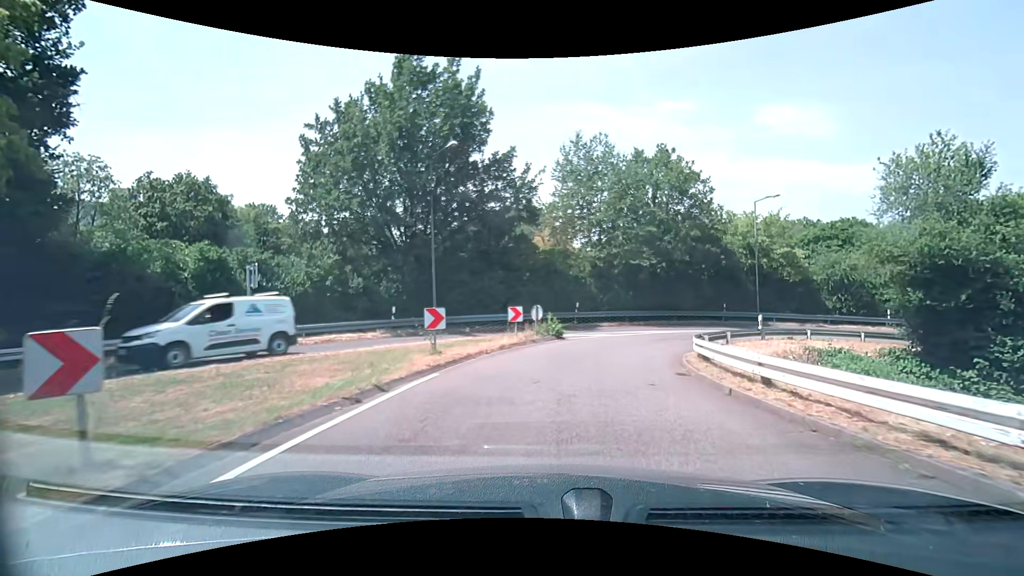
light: Day
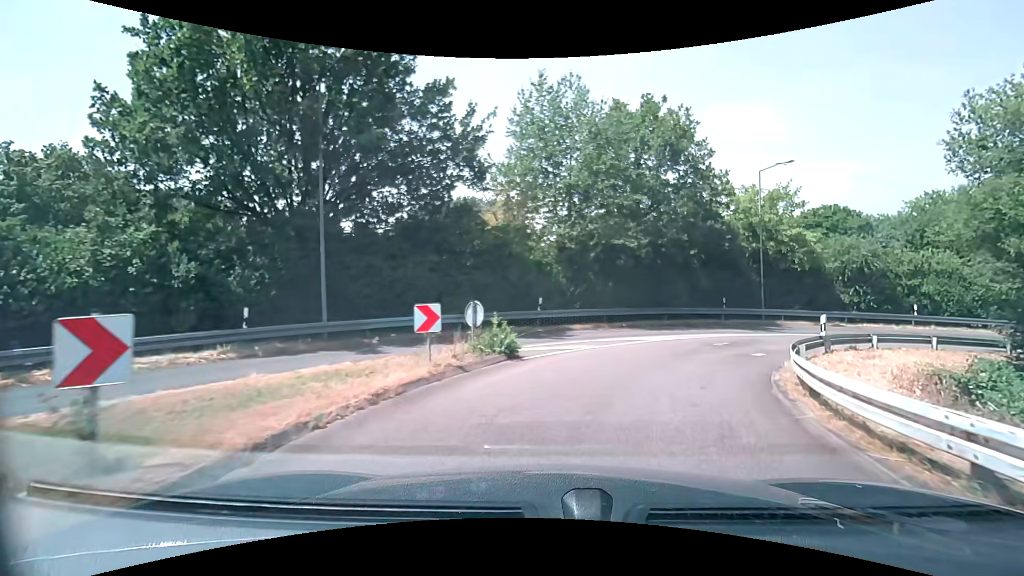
(+0.2, +8.4) m; +4°
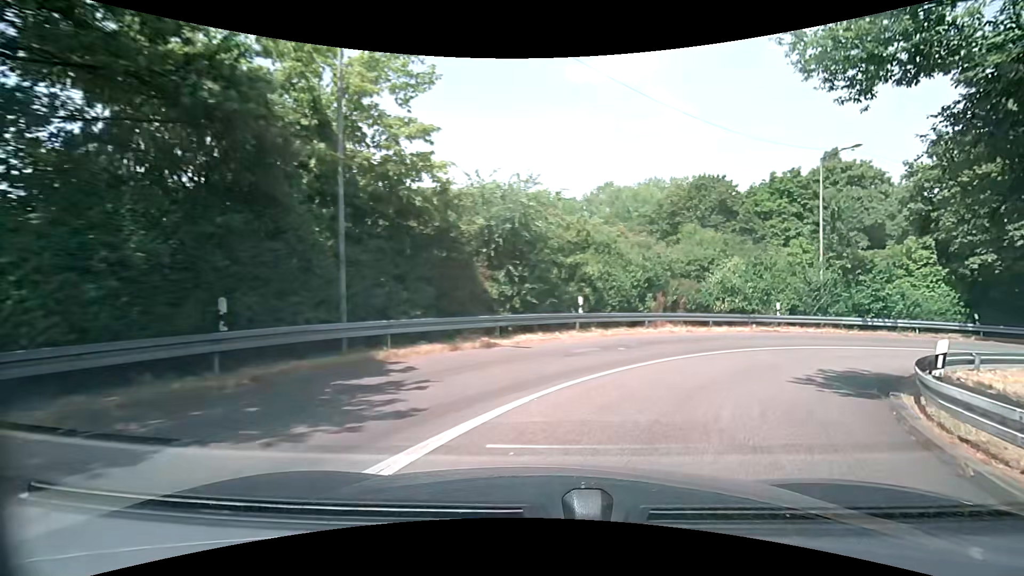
(+6.4, +19.7) m; +41°
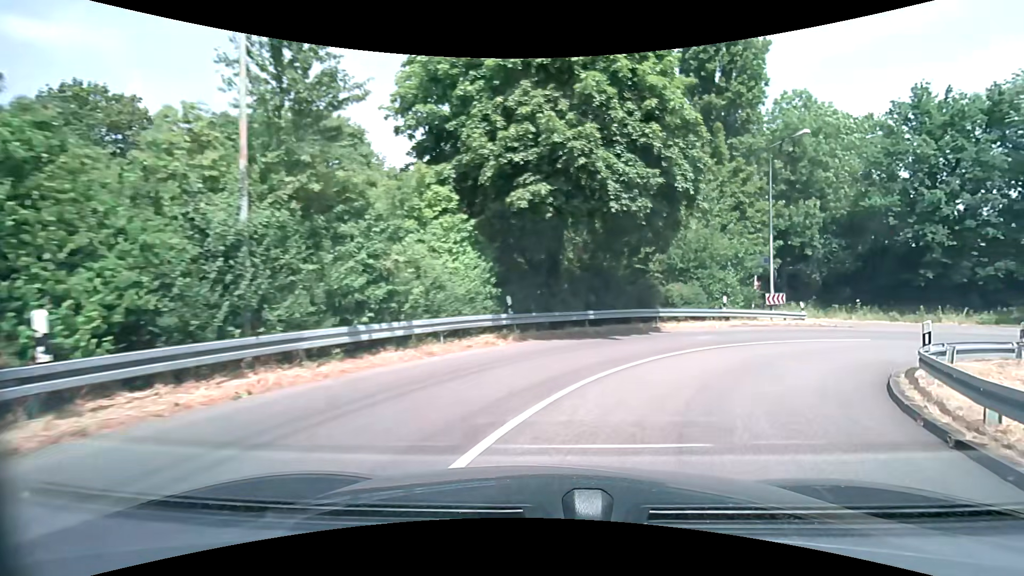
(+8.8, +18.1) m; +54°
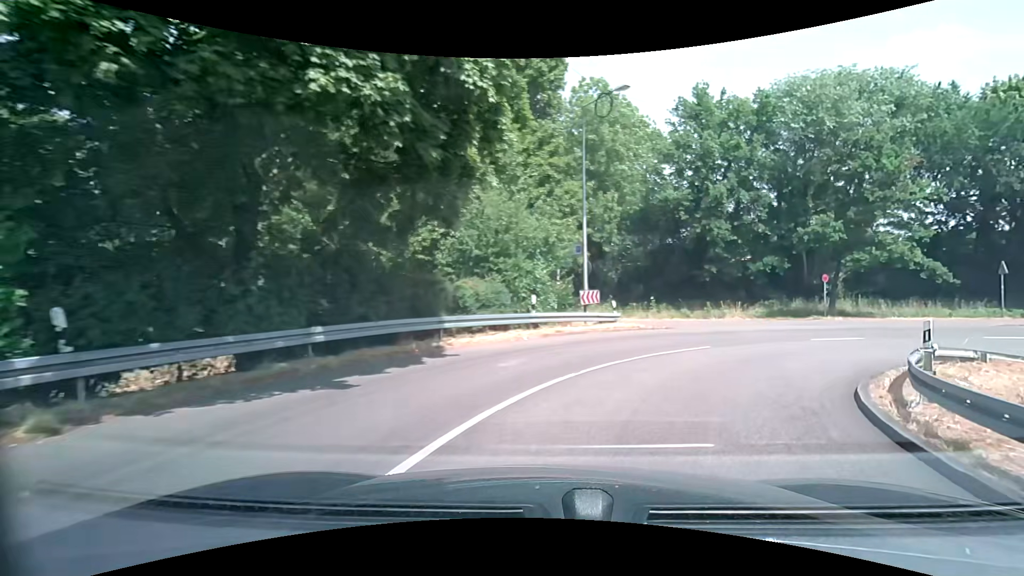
(+1.6, +8.1) m; +22°
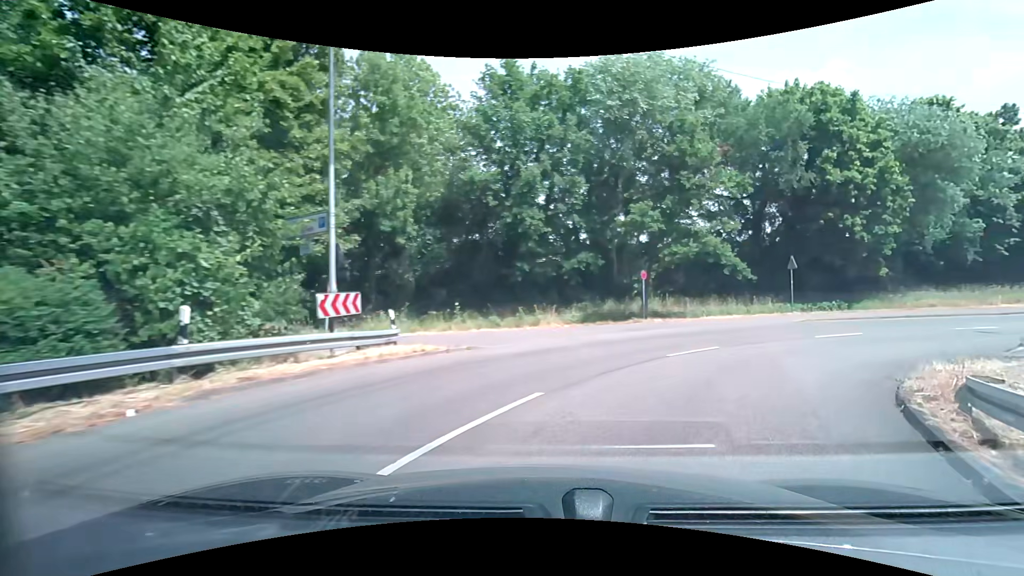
(+1.5, +8.0) m; +22°
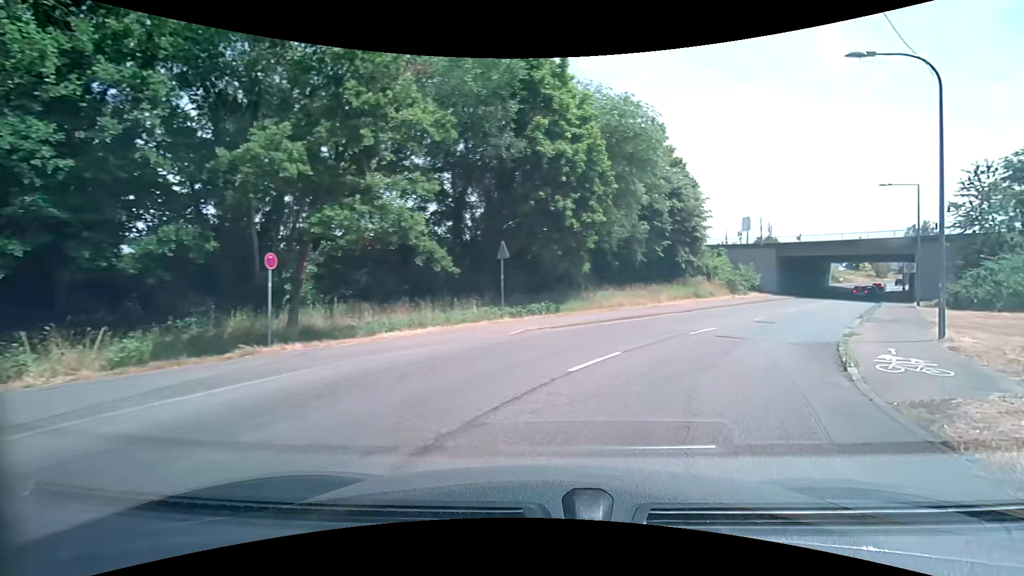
(+3.1, +11.6) m; +32°
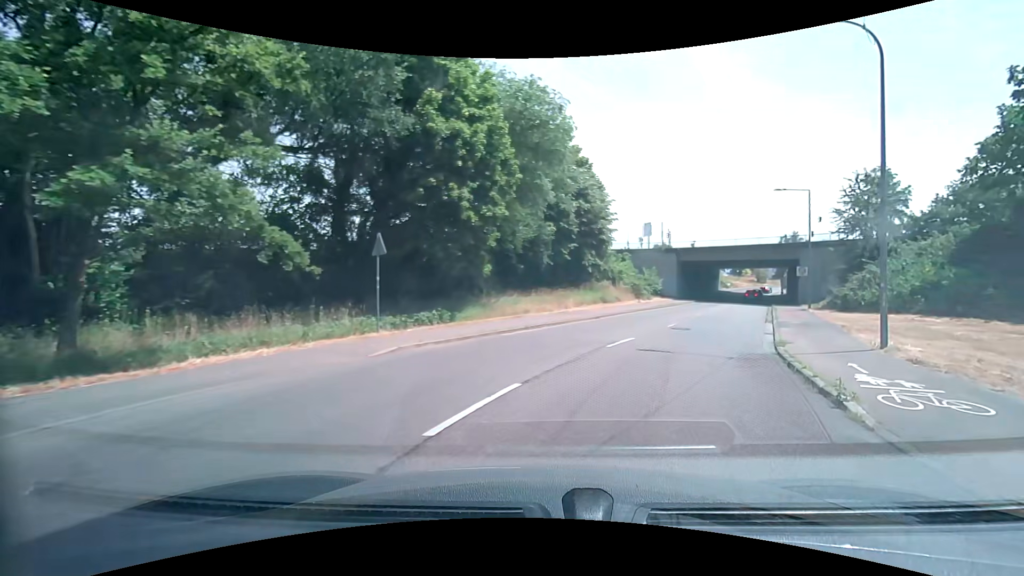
(+0.3, +4.0) m; +10°
(+2, +10) (+6, +19) (+10, +28) (+15, +37) (+19, +46) (+24, +55) (+28, +64) (+32, +73) (+36, +82) (+39, +91) m
